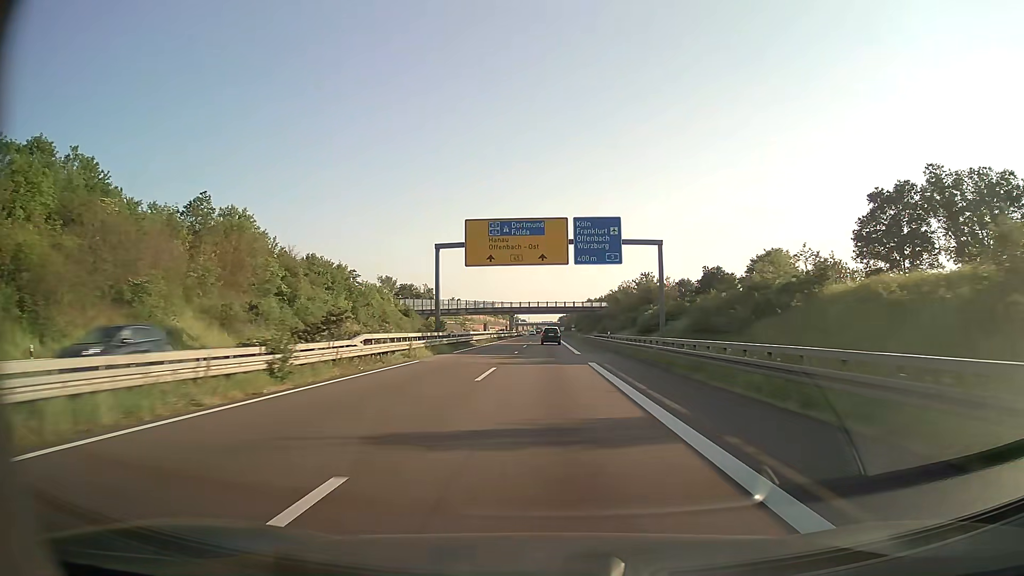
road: trunk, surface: asphalt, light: Day
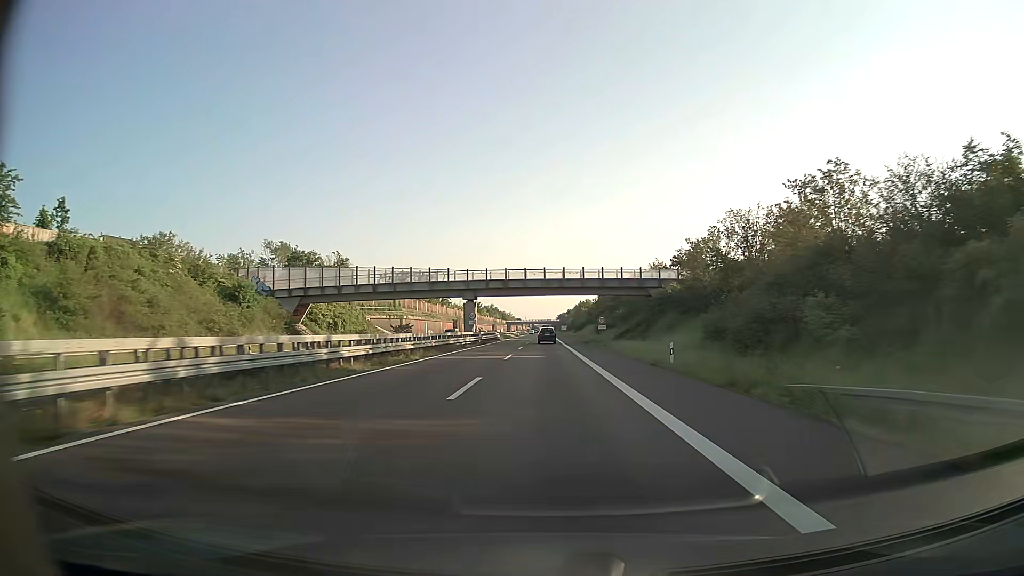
(+0.2, +77.3) m; 0°
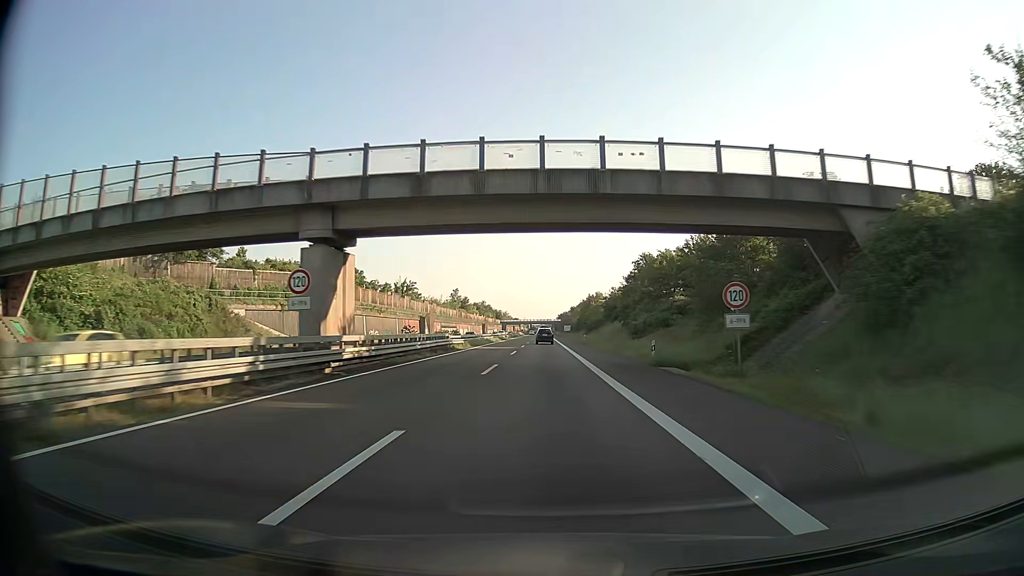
(0.0, +46.3) m; 0°
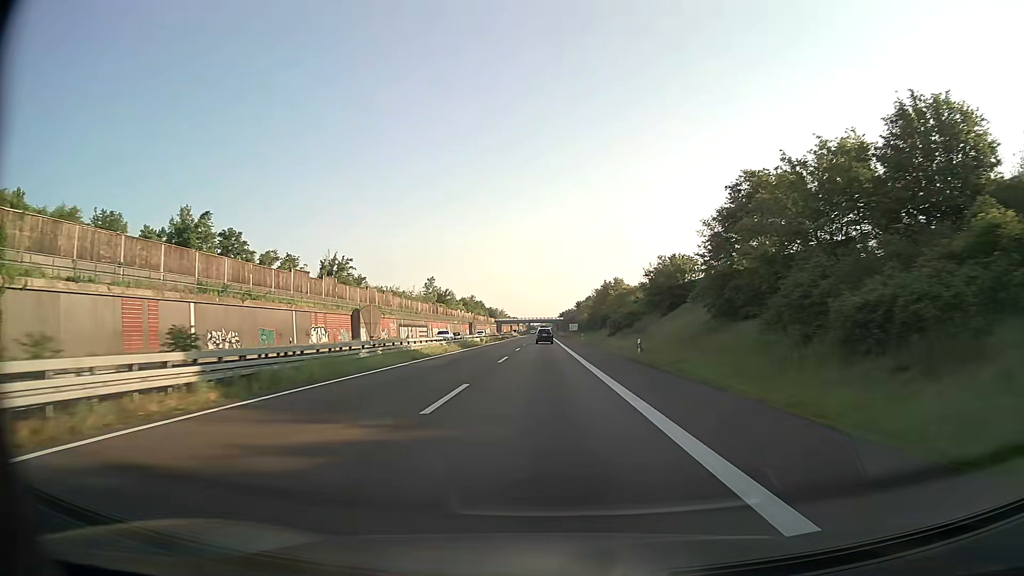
(0.0, +46.2) m; 0°
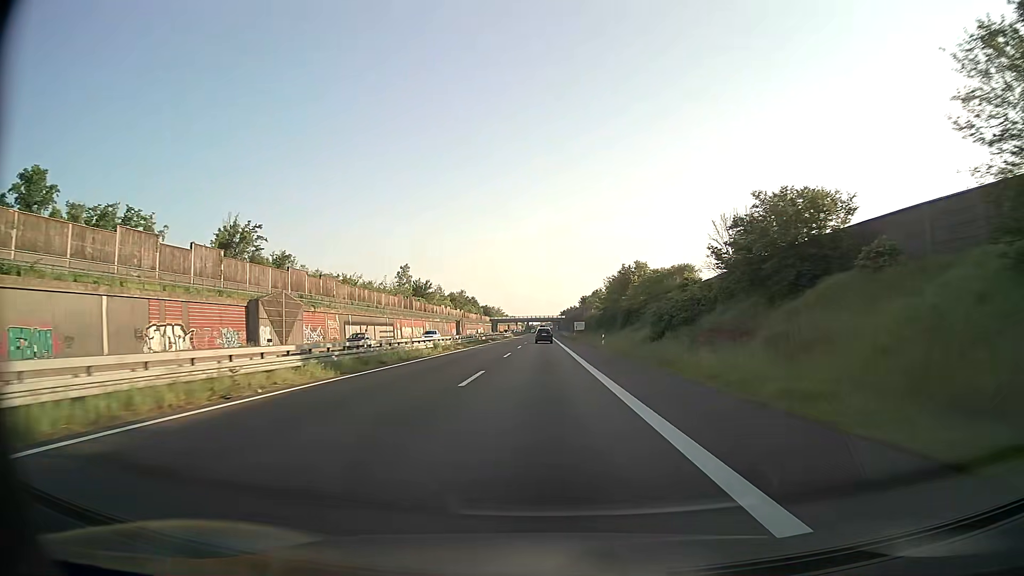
(0.0, +30.7) m; 0°
